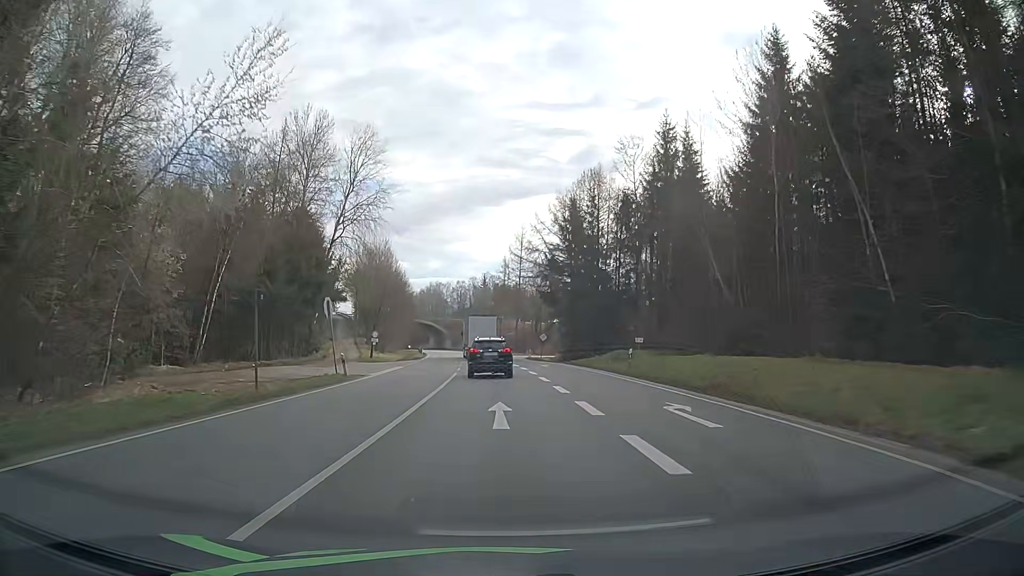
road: primary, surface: asphalt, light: Day
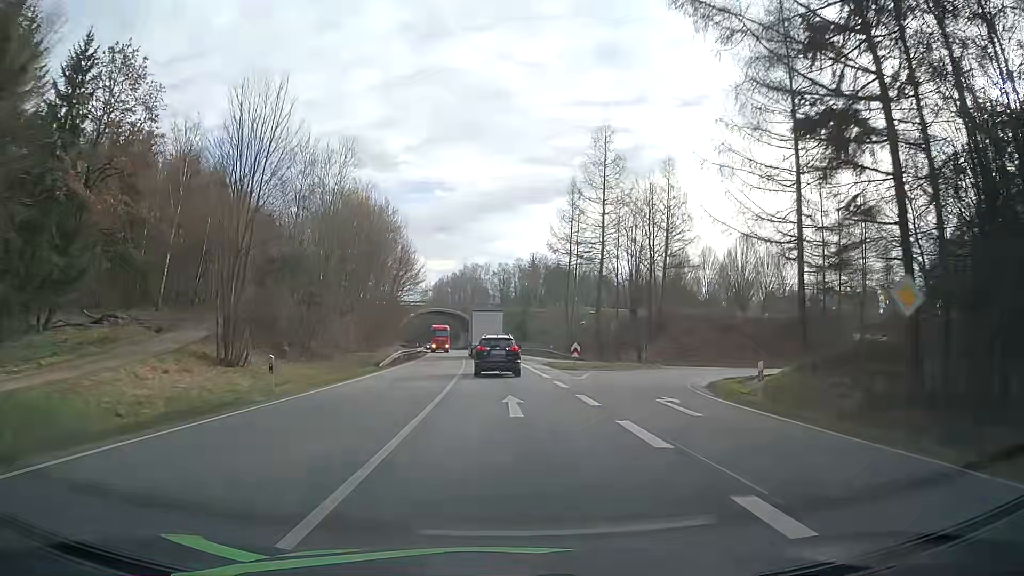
(-2.6, +58.2) m; -5°
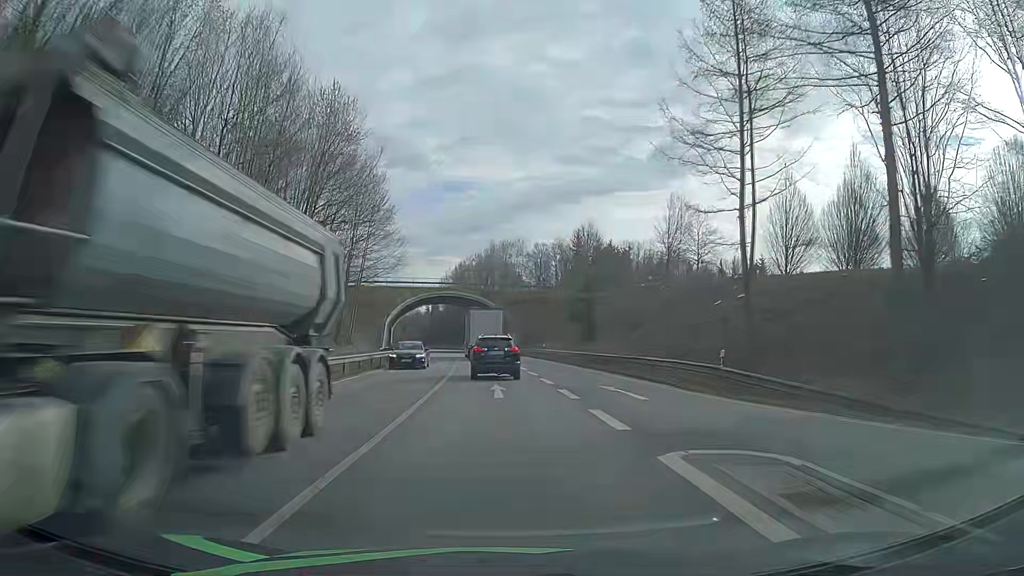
(-1.0, +46.5) m; -2°
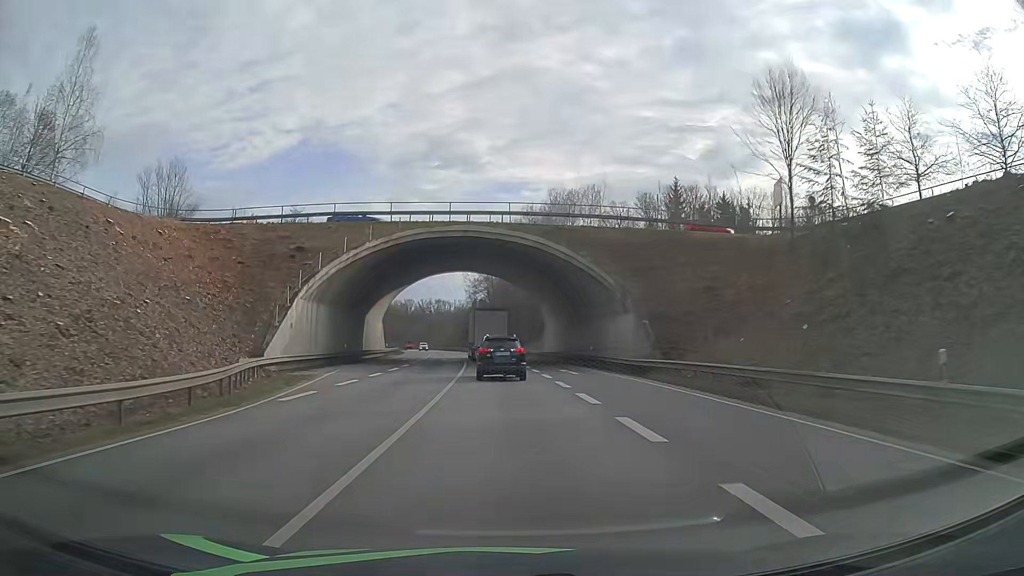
(-2.5, +55.1) m; -5°
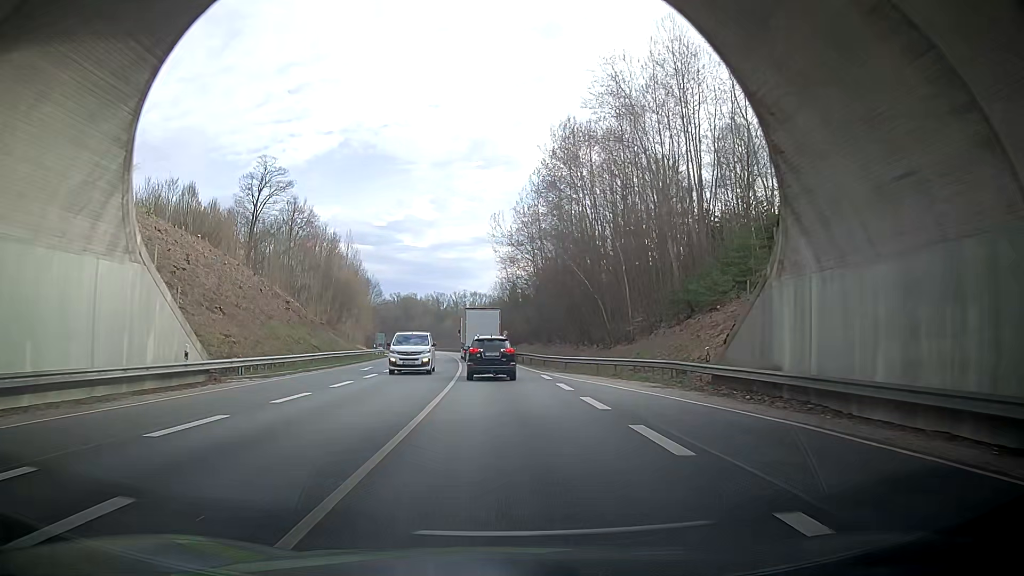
(-1.6, +55.2) m; -4°
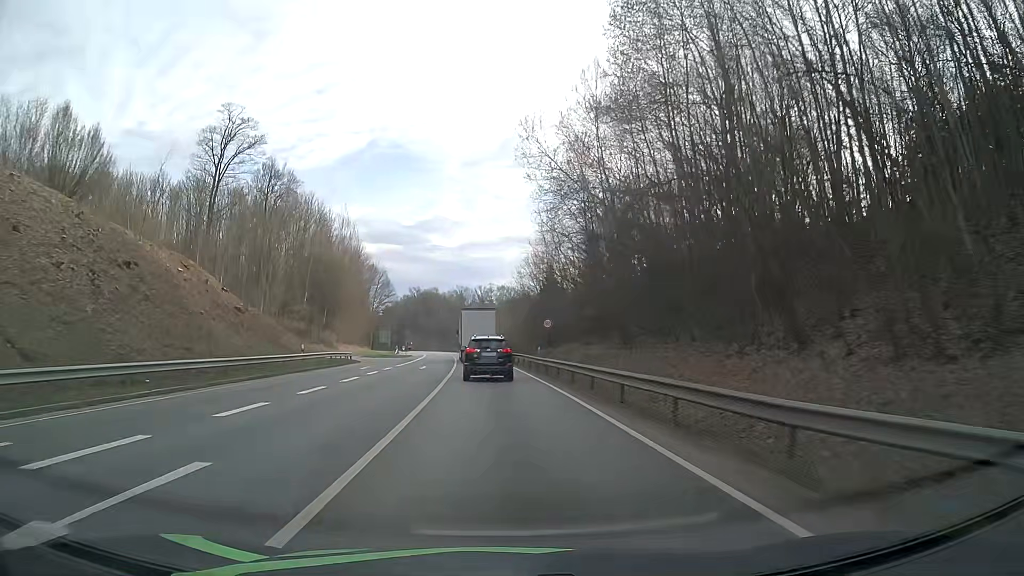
(-0.5, +33.3) m; -2°
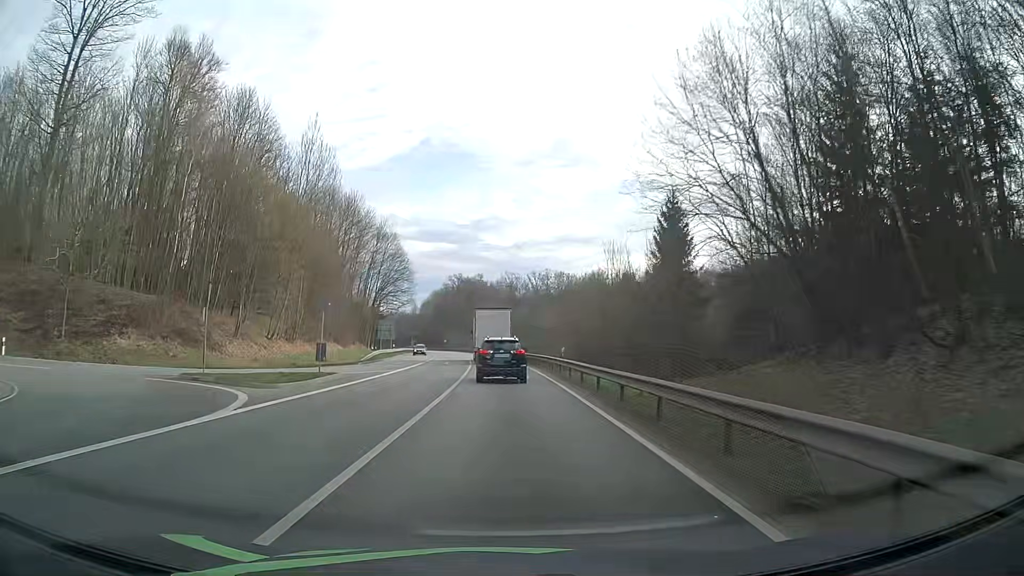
(-2.2, +55.4) m; -5°
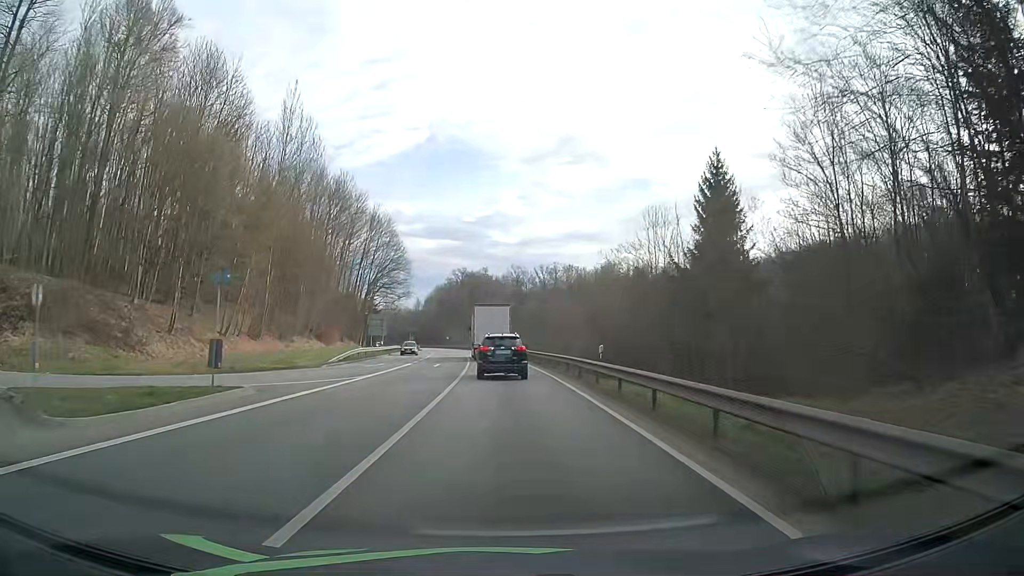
(0.0, +11.2) m; 0°
(0, +10) (0, +20) (0, +30) (-1, +40) (-1, +50) (-2, +60) (-2, +70) (-3, +80) (-4, +90) (-5, +100) m
